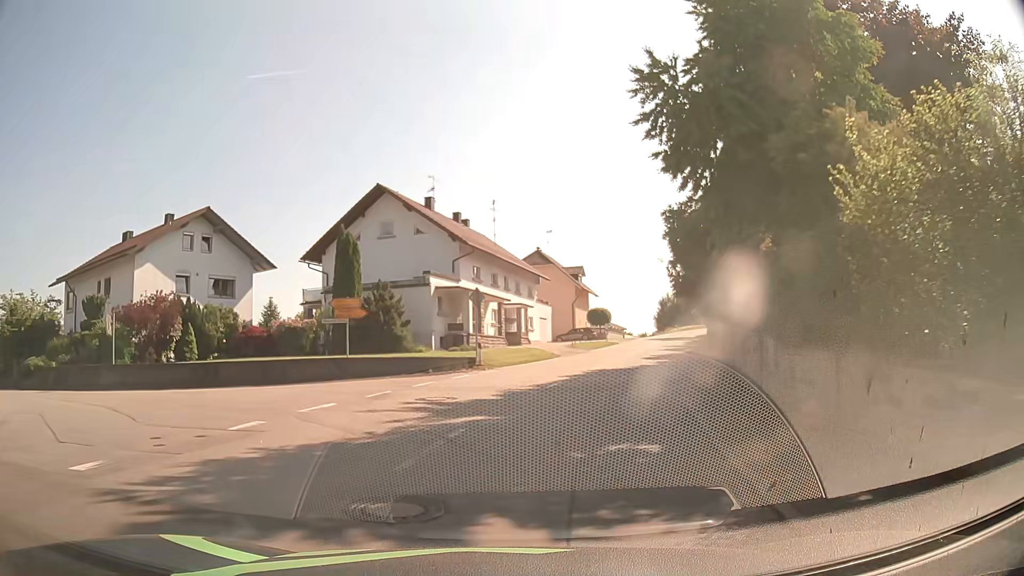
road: secondary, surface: asphalt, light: Day
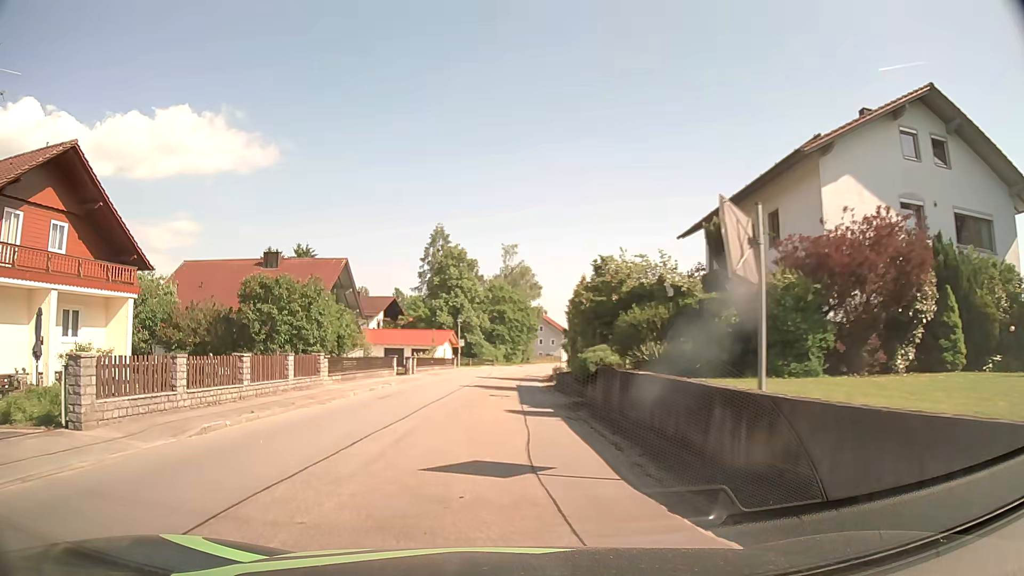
(-9.4, +18.5) m; -58°
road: tertiary
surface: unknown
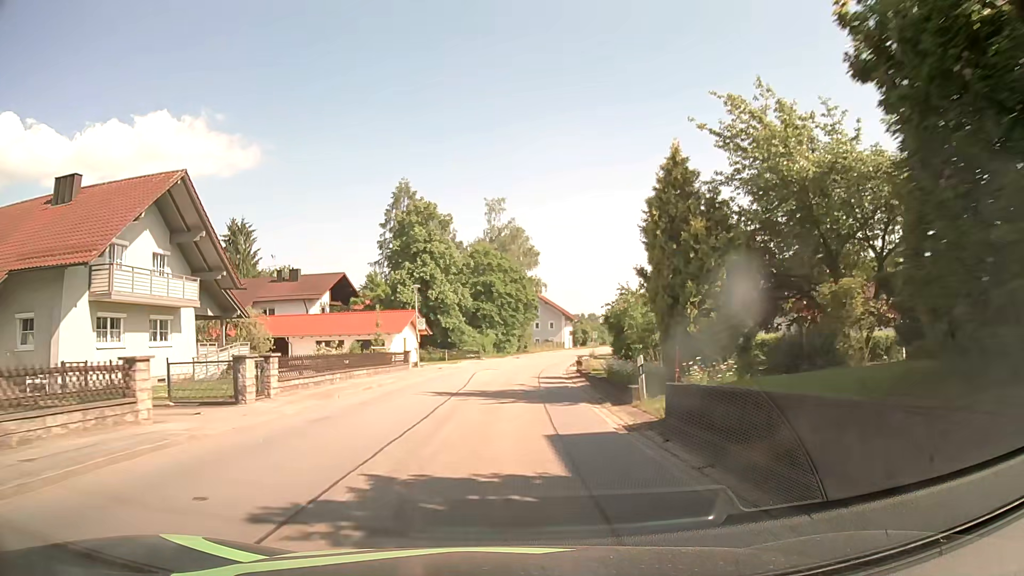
(-0.7, +26.5) m; 0°
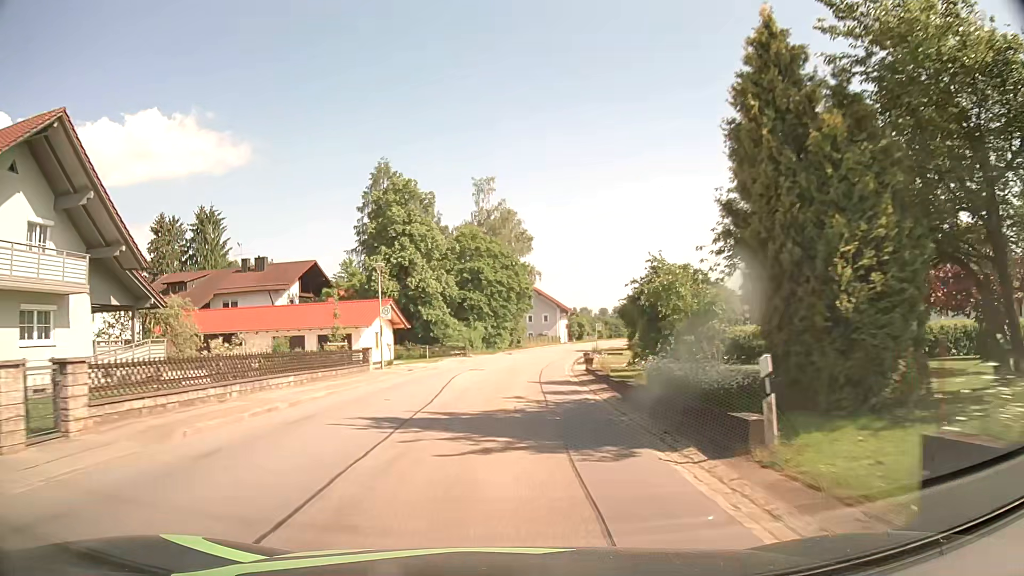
(+0.1, +8.2) m; +1°
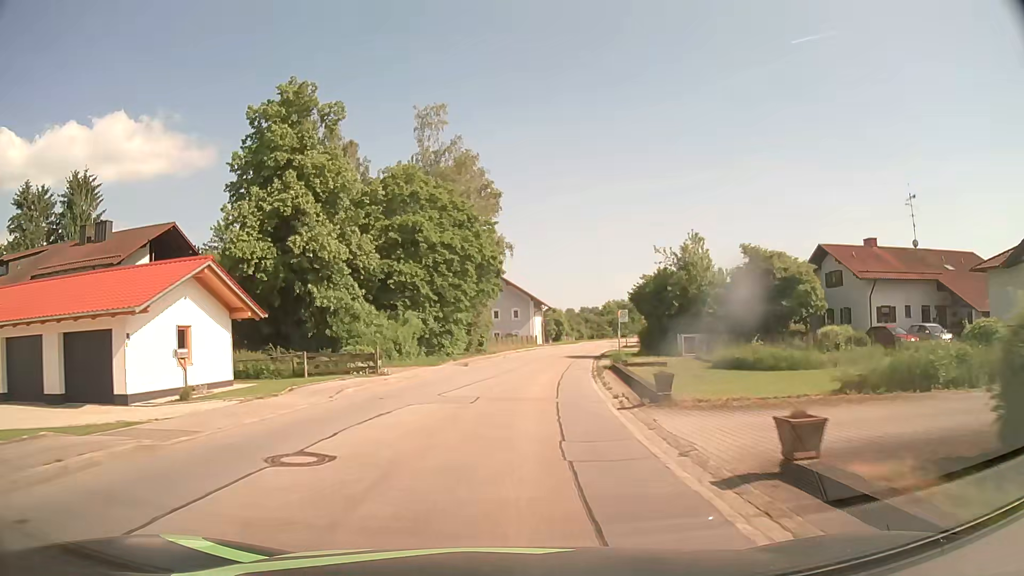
(+0.5, +24.2) m; +3°
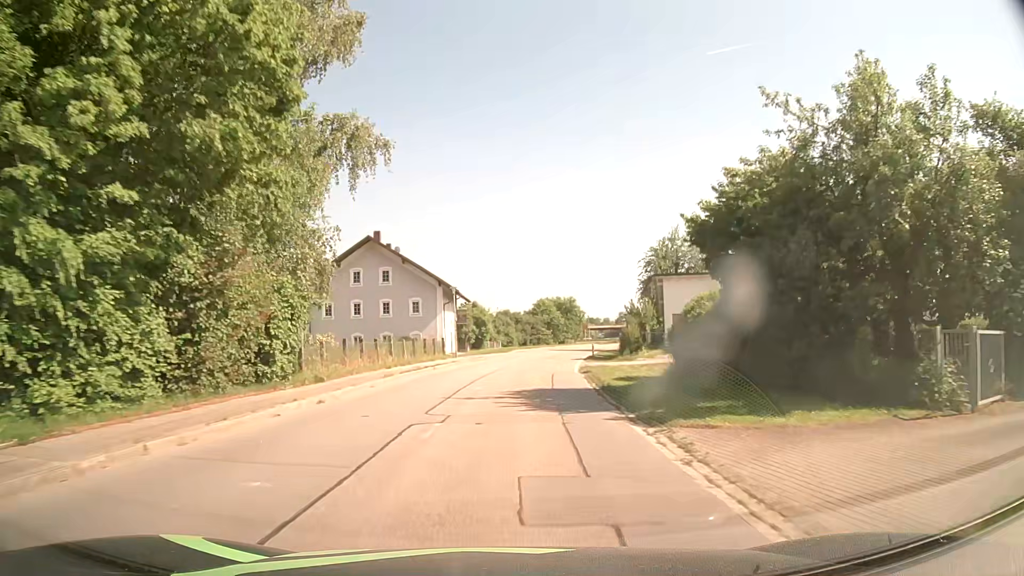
(+1.9, +31.2) m; +7°
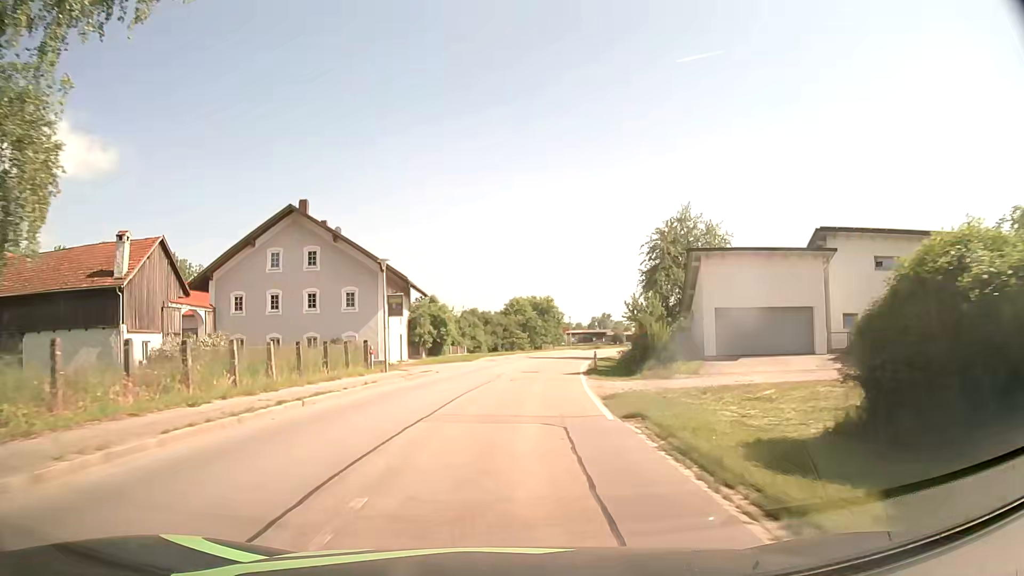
(+0.4, +15.4) m; +2°
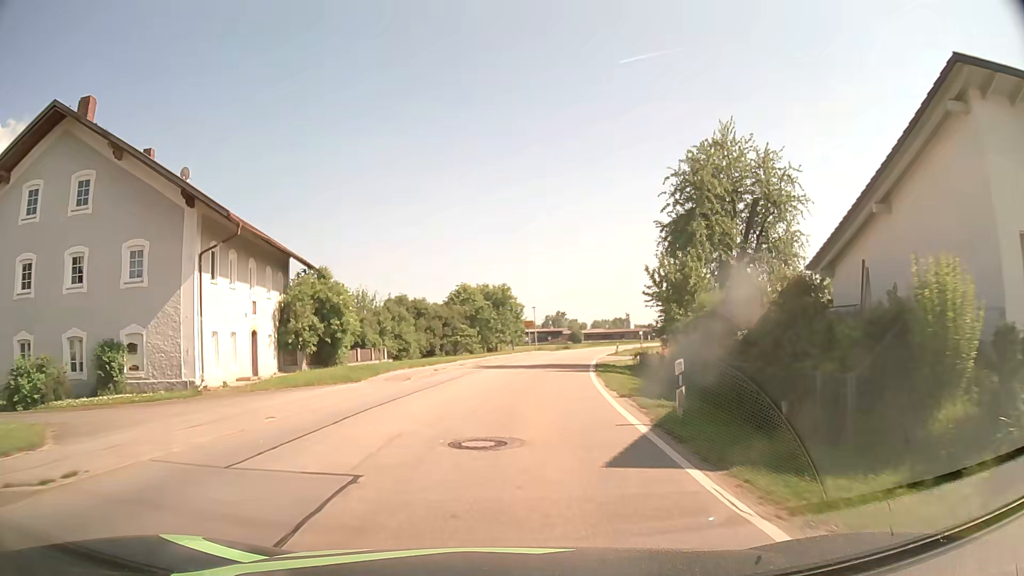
(+0.9, +22.9) m; +5°
(0, +10) (+1, +20) (+2, +30) (+3, +40) (+5, +50) (+6, +60) (+9, +69) (+11, +79) (+14, +89) (+17, +98) m
